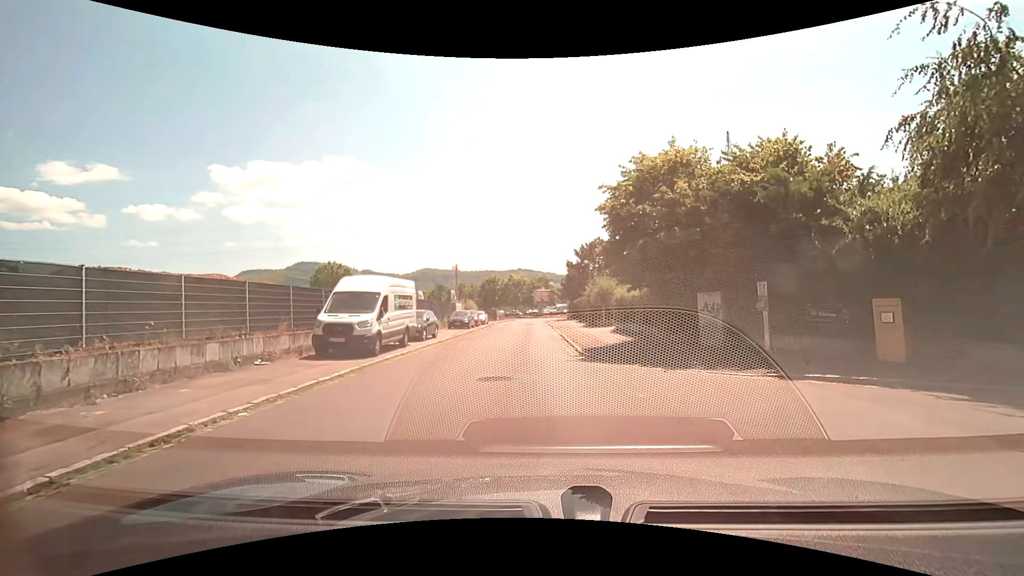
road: residential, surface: asphalt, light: Day
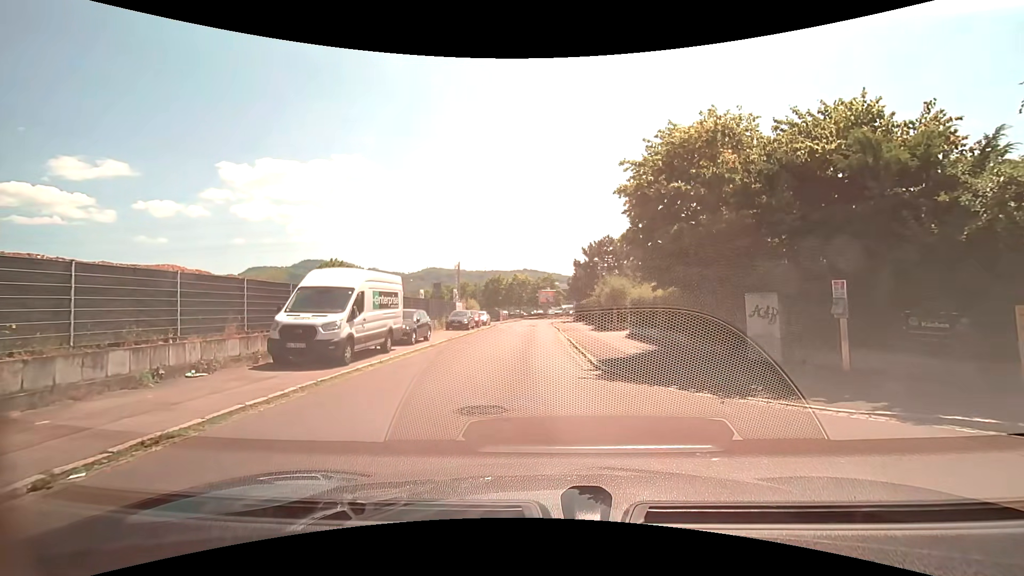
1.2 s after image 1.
(0.0, +3.0) m; -1°
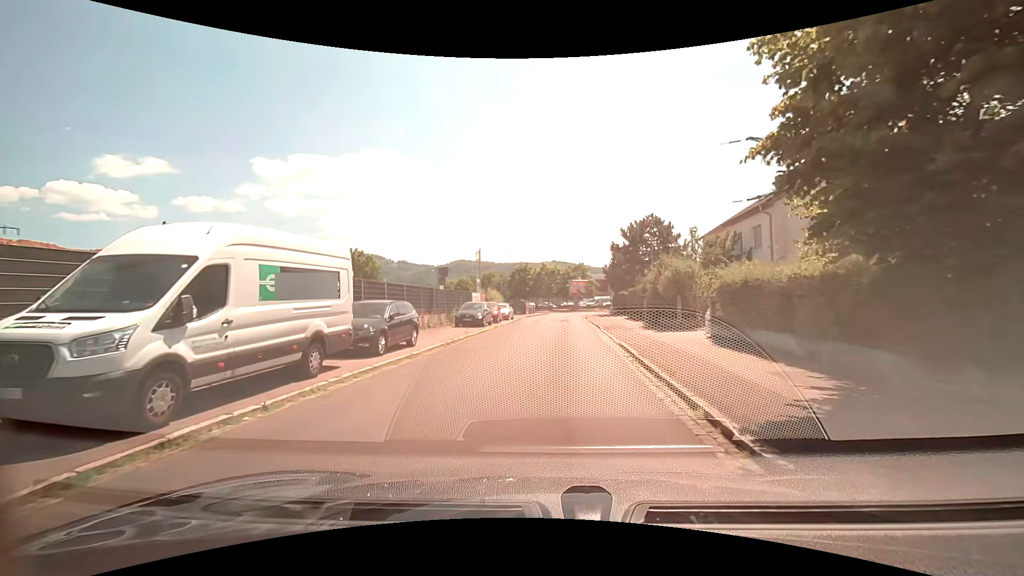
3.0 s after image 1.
(-0.1, +7.9) m; -2°
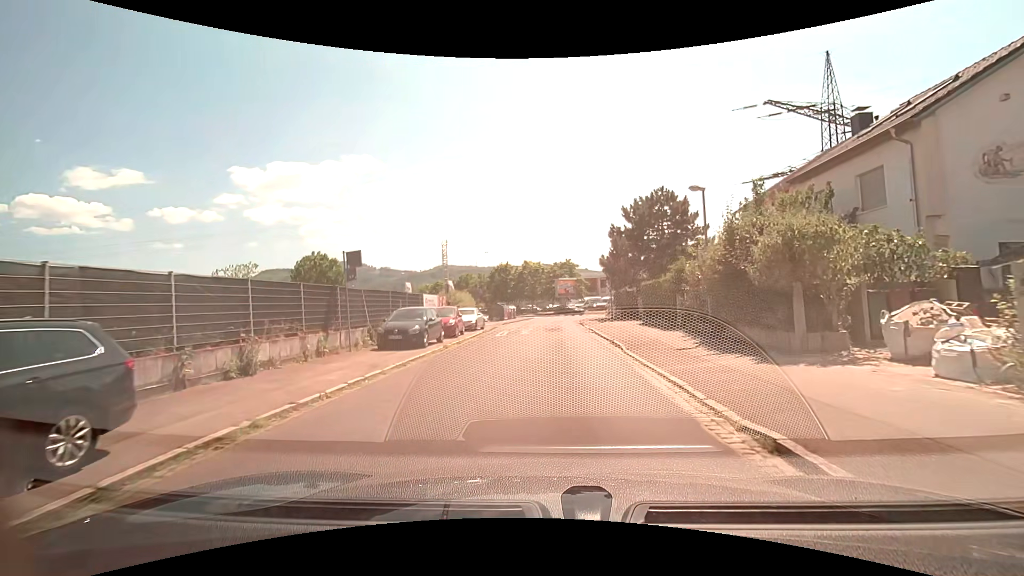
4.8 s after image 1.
(+0.1, +11.5) m; +2°
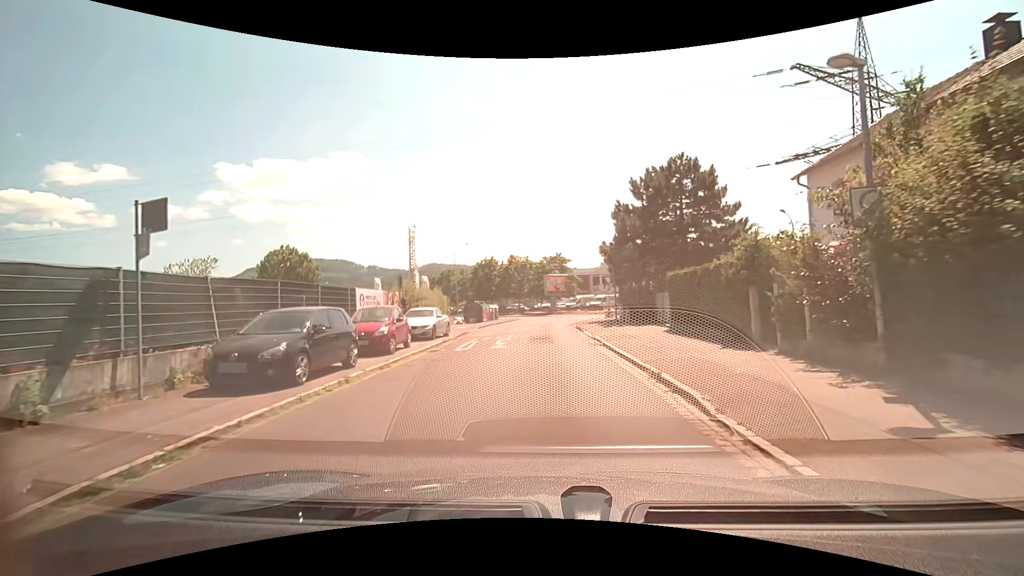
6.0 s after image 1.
(+0.1, +8.4) m; +2°
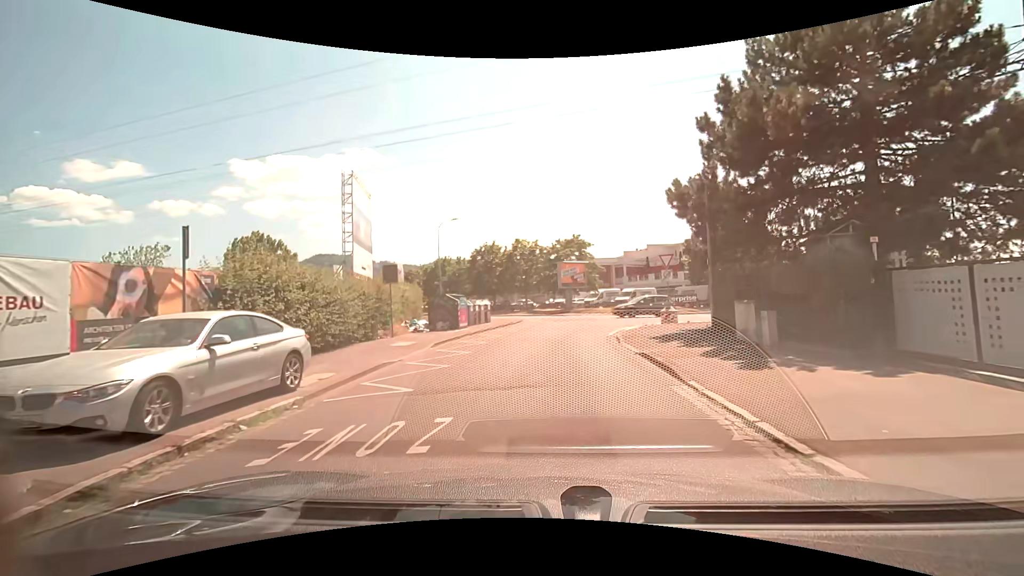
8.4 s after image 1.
(-0.3, +15.6) m; -2°
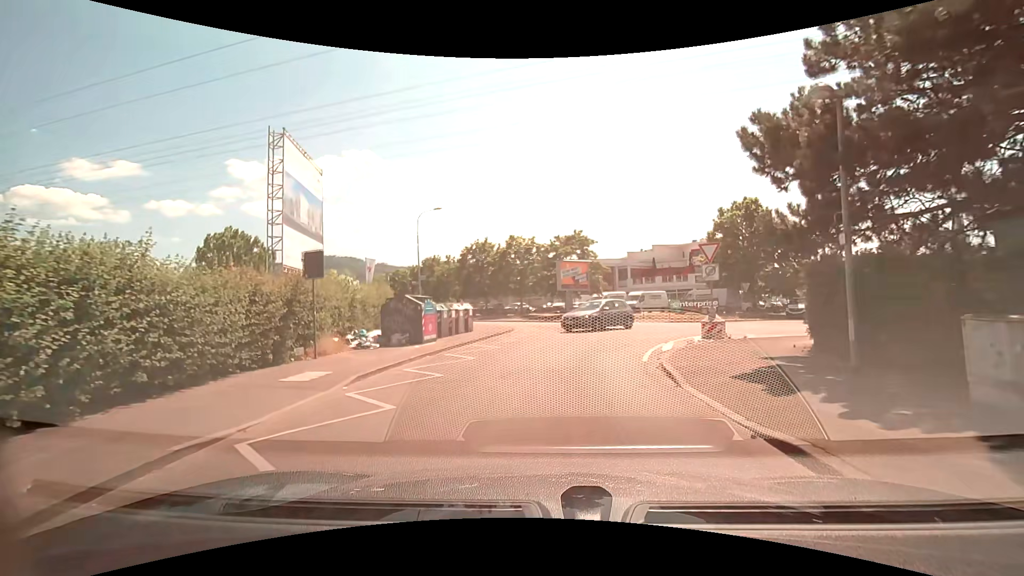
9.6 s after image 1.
(0.0, +6.7) m; -1°
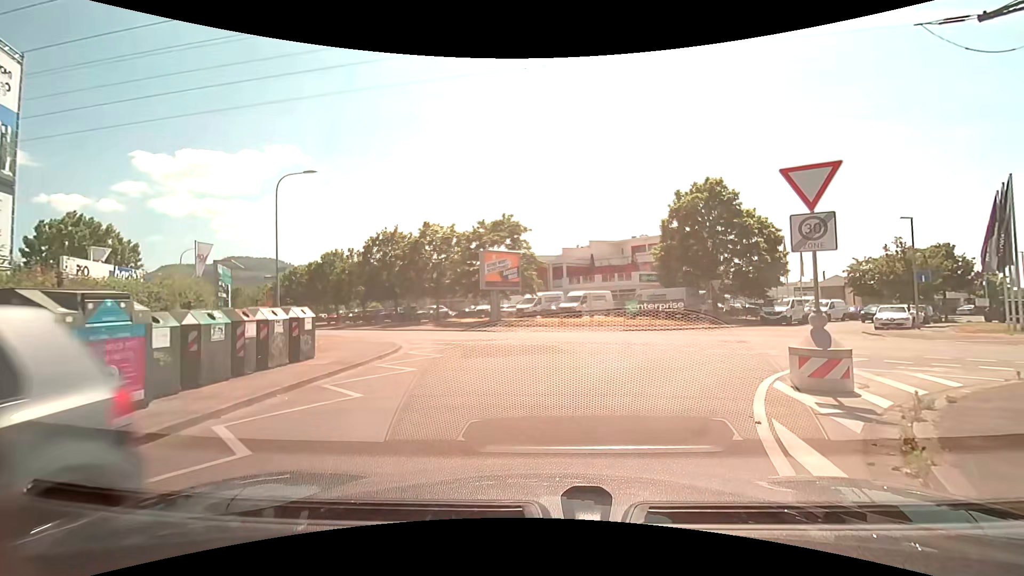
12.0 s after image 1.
(+0.7, +10.8) m; +9°
(+1, +10) (+9, +15) (+18, +11) (+27, +7) (+36, +3) (+46, -1) (+55, -5) (+64, -8) (+74, -11) (+83, -14) m
